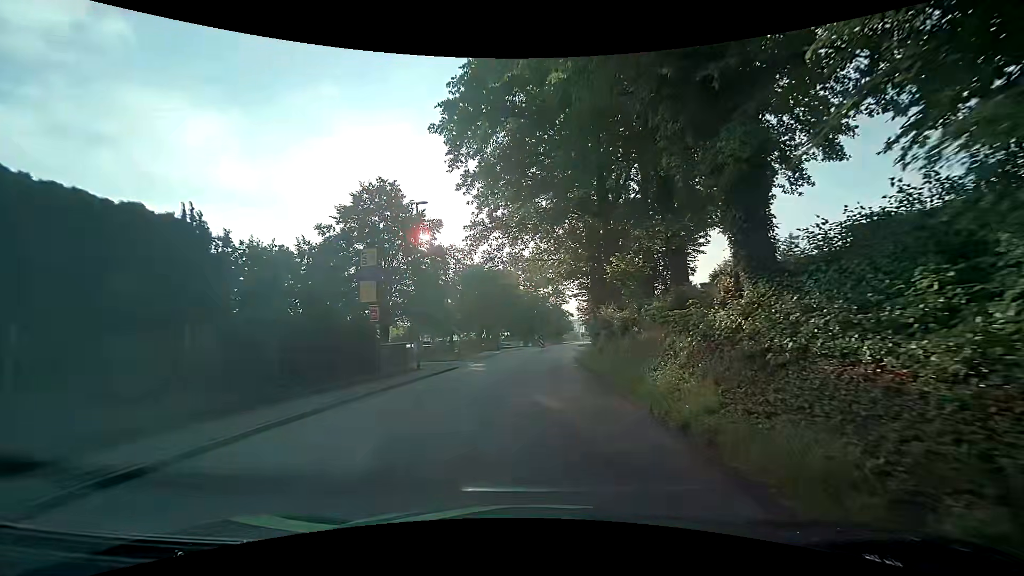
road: tertiary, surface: asphalt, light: Day
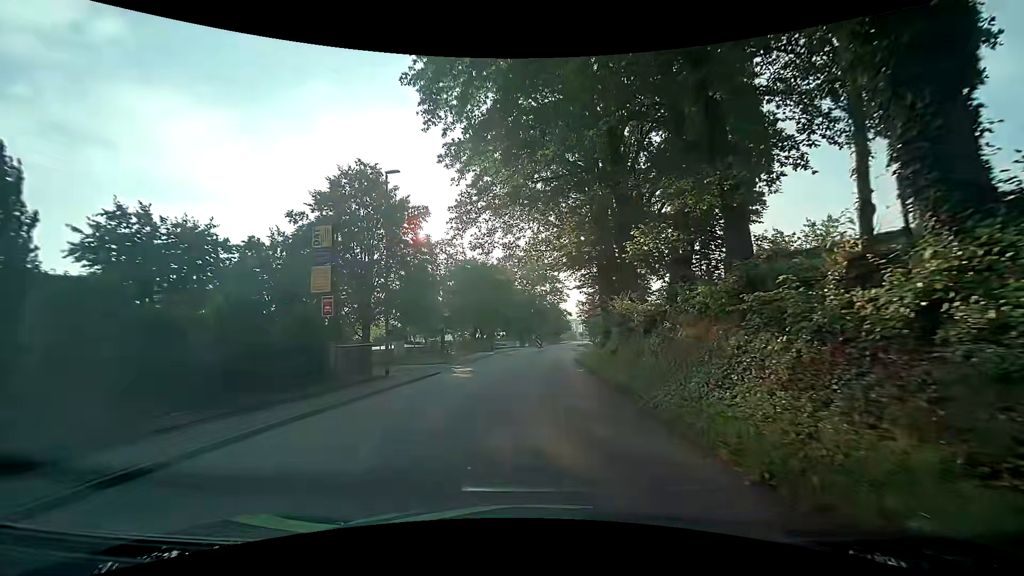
(0.0, +4.6) m; +1°
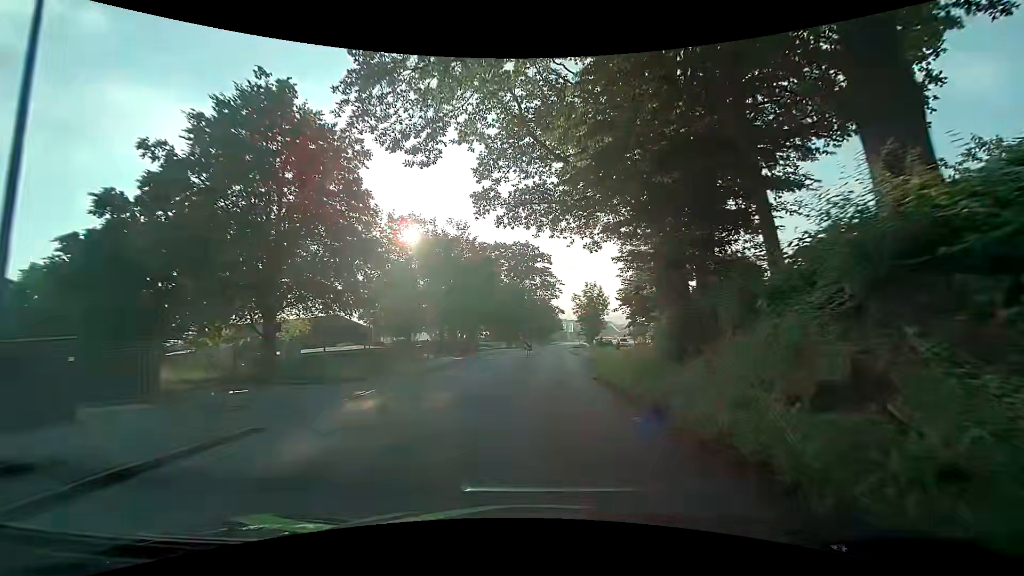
(0.0, +13.9) m; 0°
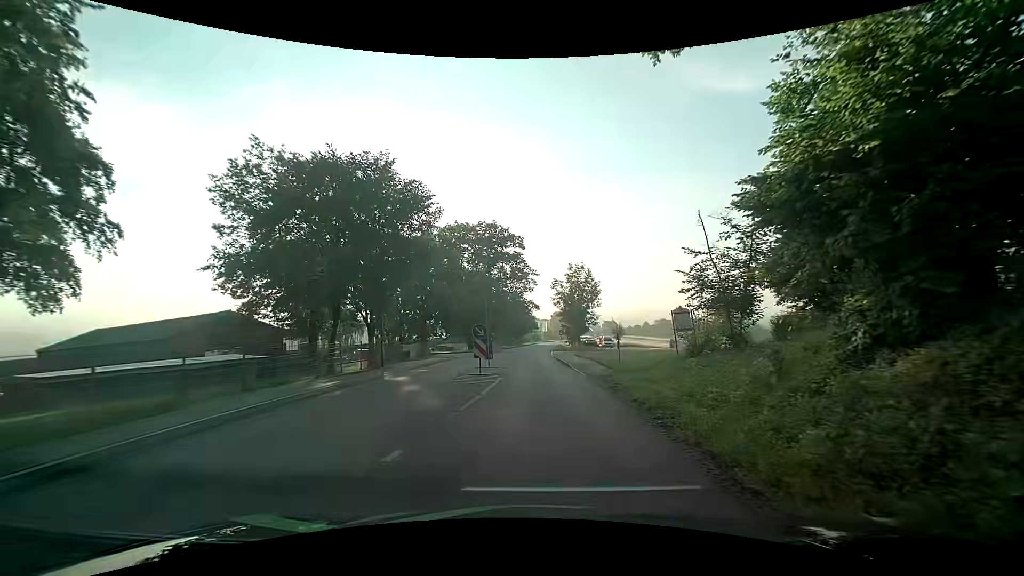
(+0.5, +18.5) m; +3°
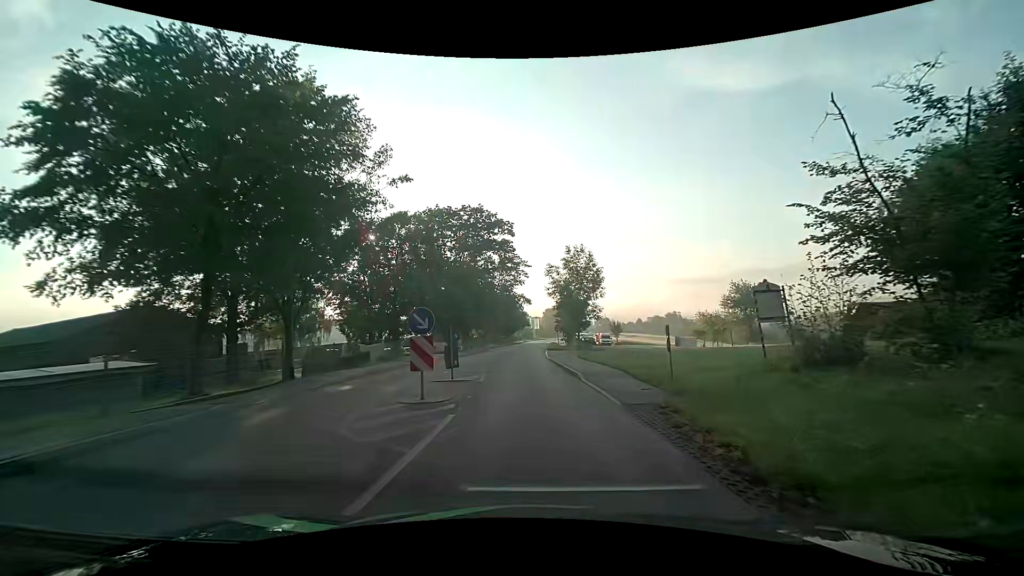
(+0.2, +9.3) m; +1°
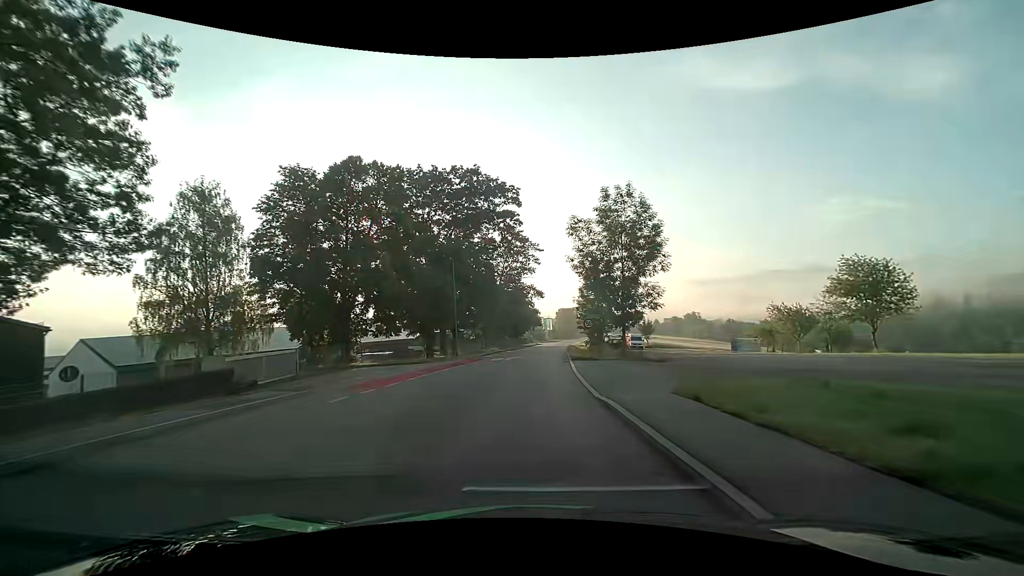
(0.0, +18.7) m; -1°
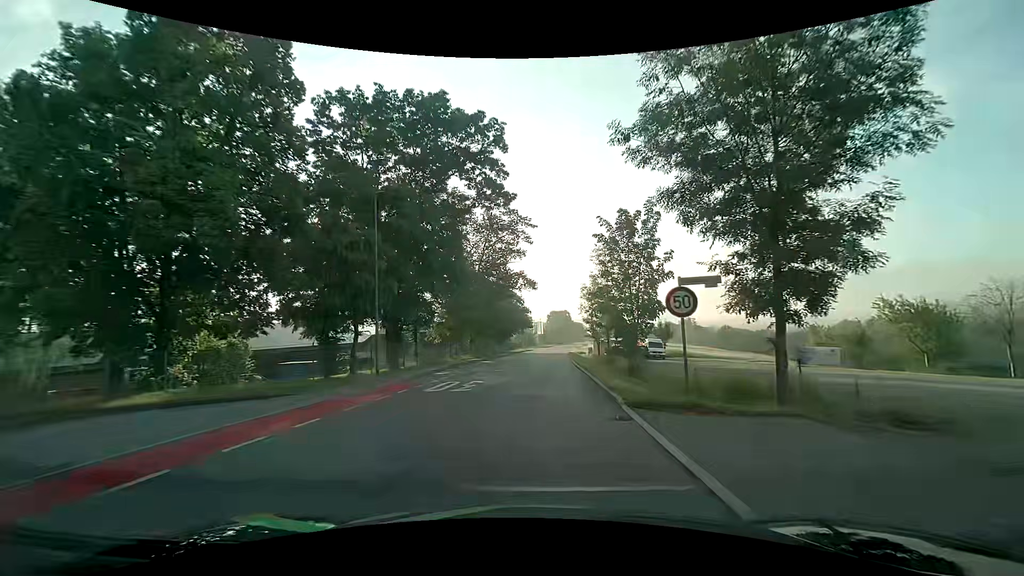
(0.0, +18.6) m; +1°
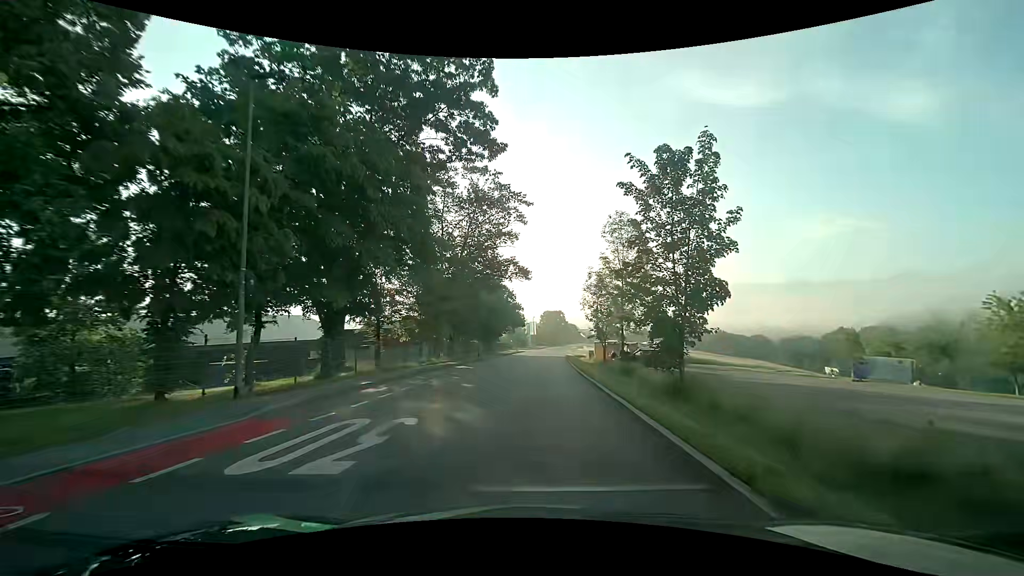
(+0.1, +9.7) m; +1°
(0, +10) (0, +20) (0, +30) (+1, +40) (+1, +50) (+1, +60) (+2, +70) (+2, +80) (+3, +90) (+4, +100) m
